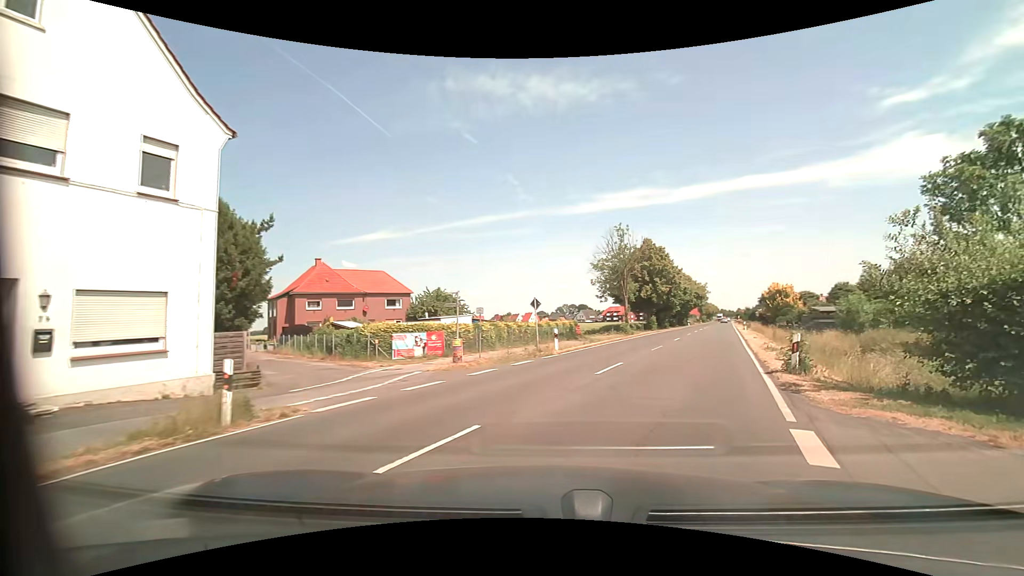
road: primary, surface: asphalt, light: Day
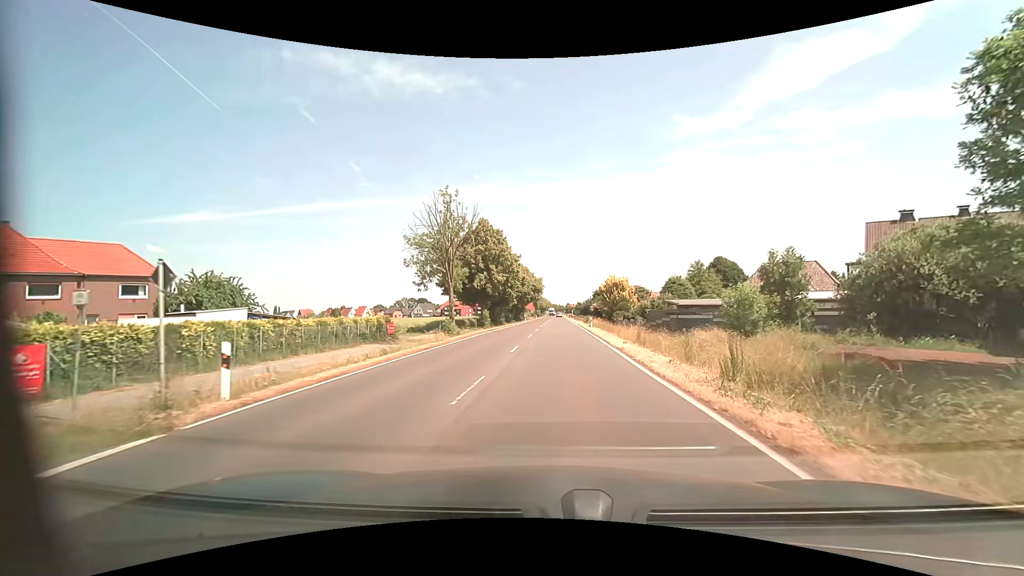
(+2.8, +13.9) m; +18°
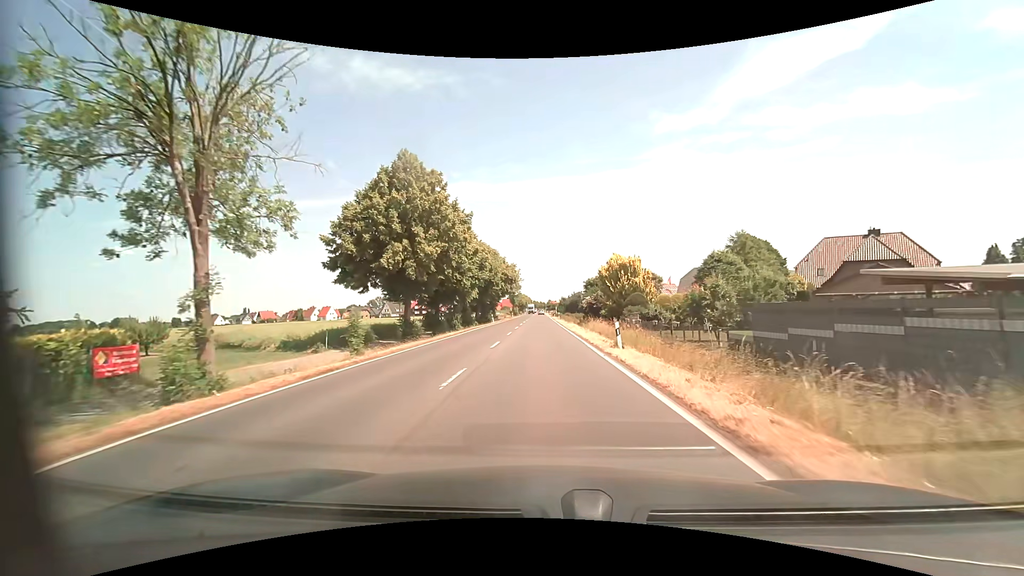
(+0.9, +26.7) m; +2°
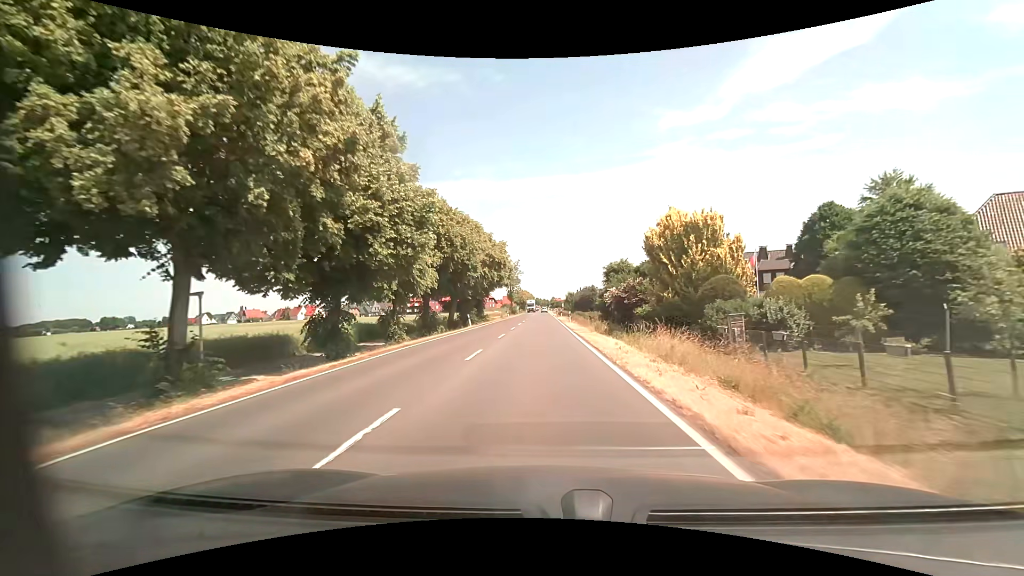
(0.0, +23.2) m; 0°
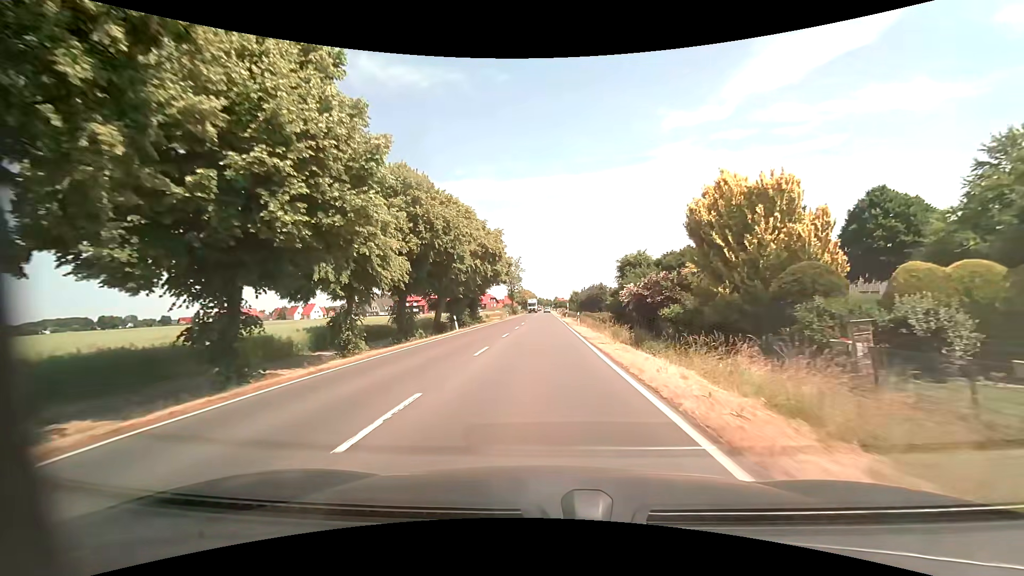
(0.0, +8.1) m; 0°
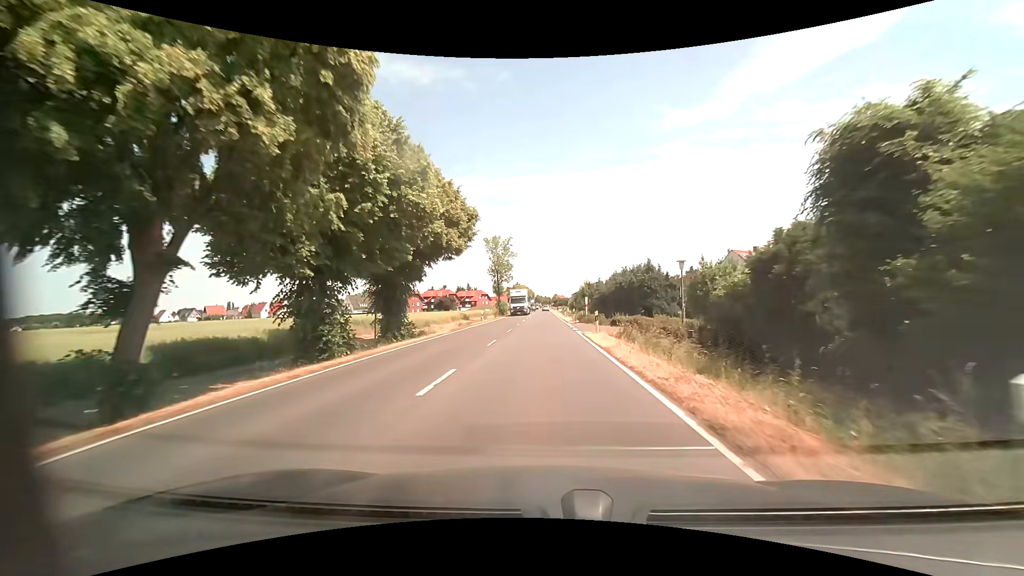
(-0.1, +33.9) m; 0°
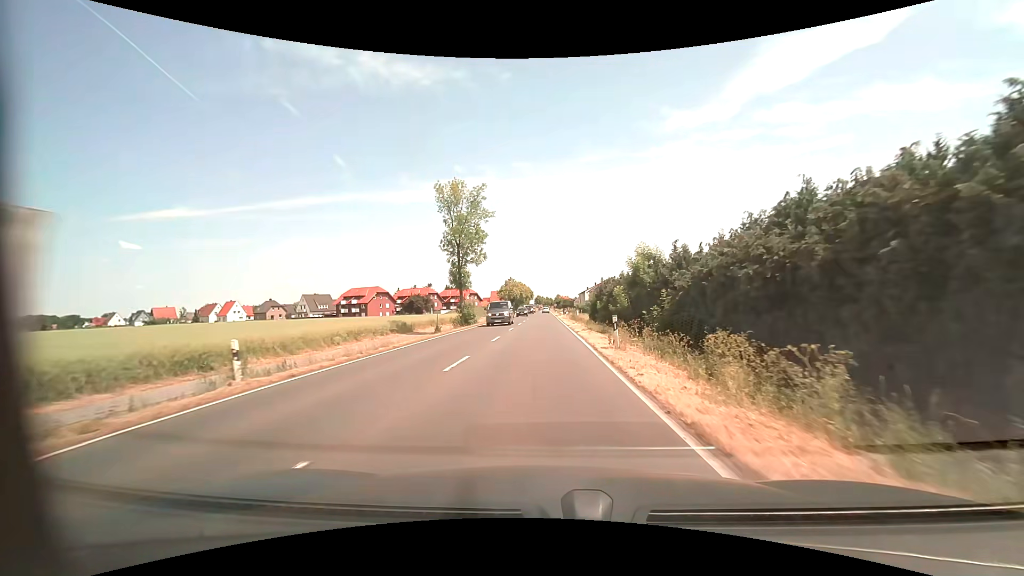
(+0.1, +42.6) m; 0°
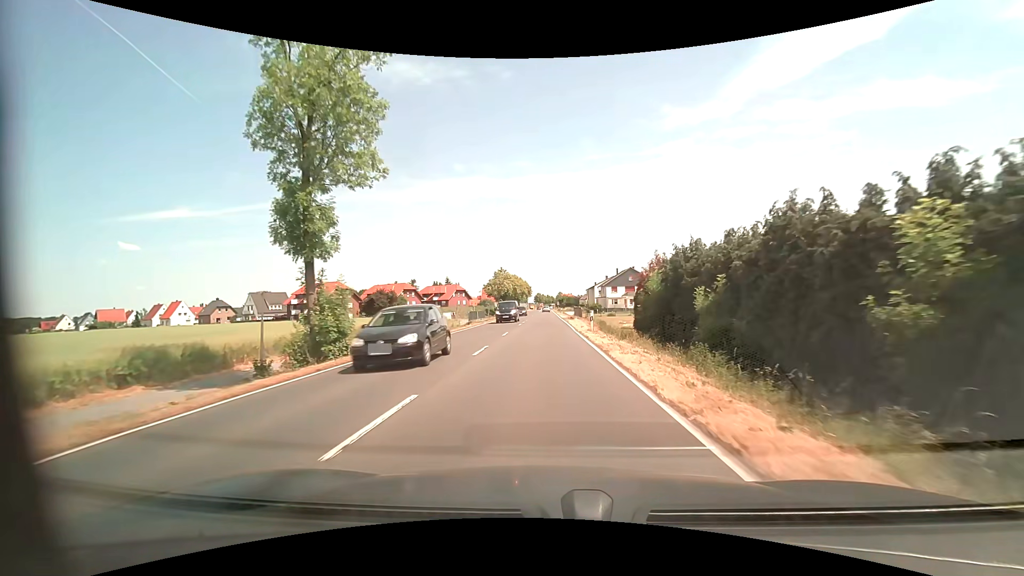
(-0.1, +33.4) m; 0°
(0, +10) (0, +20) (0, +30) (0, +40) (0, +50) (0, +60) (0, +70) (0, +80) (0, +90) (0, +100) m
